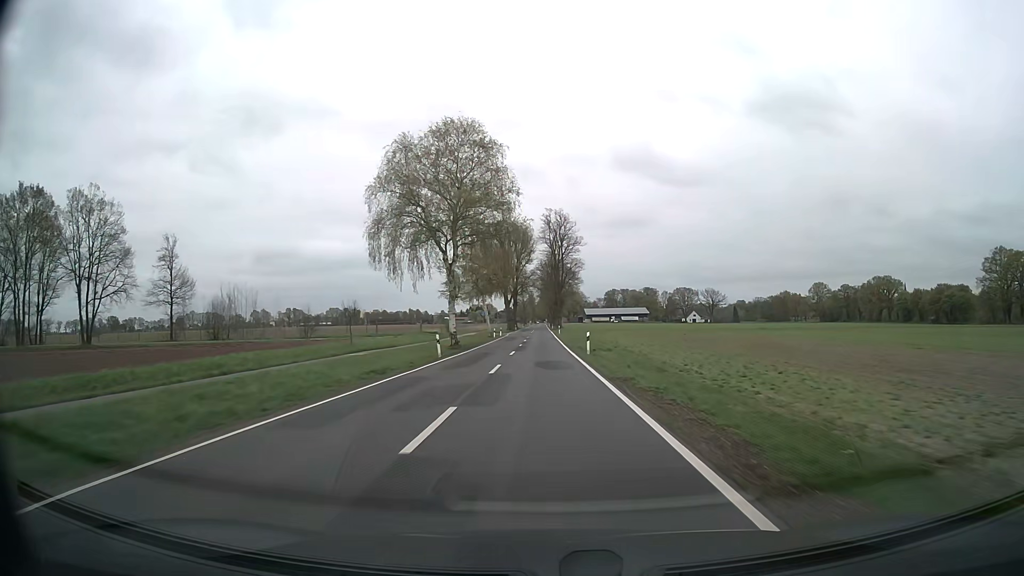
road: secondary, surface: asphalt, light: Day
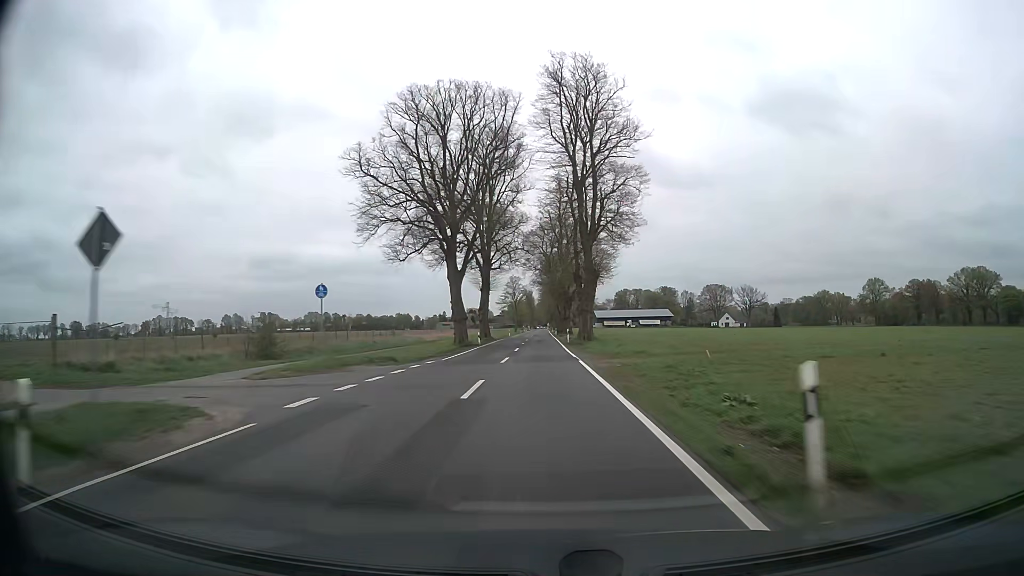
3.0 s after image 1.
(+0.1, +79.0) m; 0°
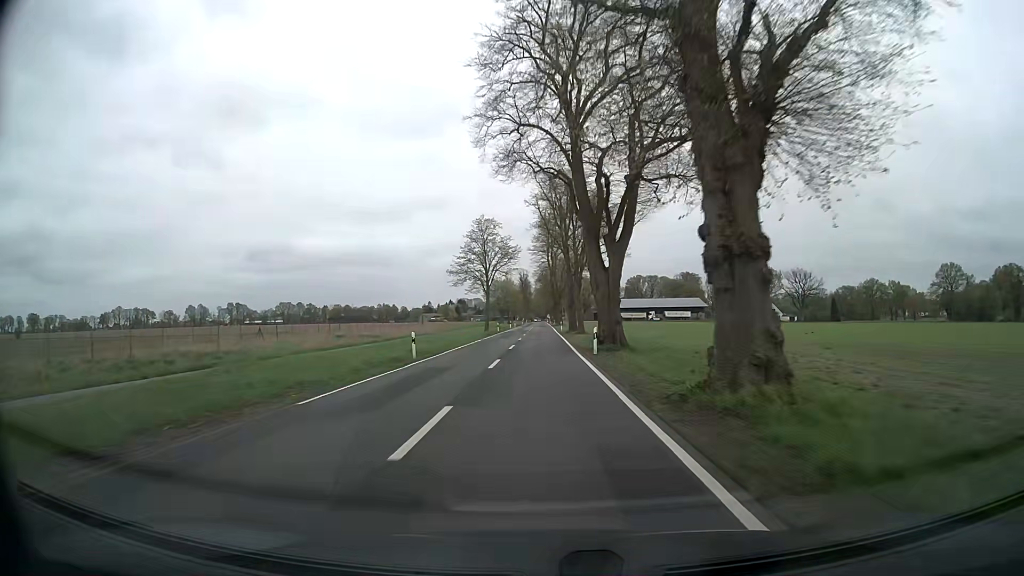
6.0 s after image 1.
(-0.1, +77.5) m; 0°
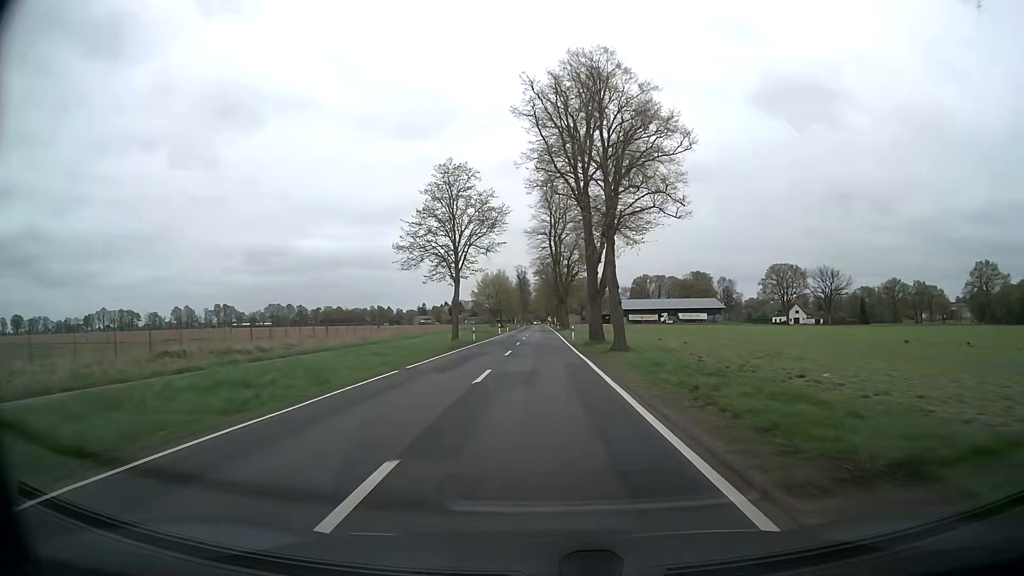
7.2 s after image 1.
(0.0, +27.8) m; 0°
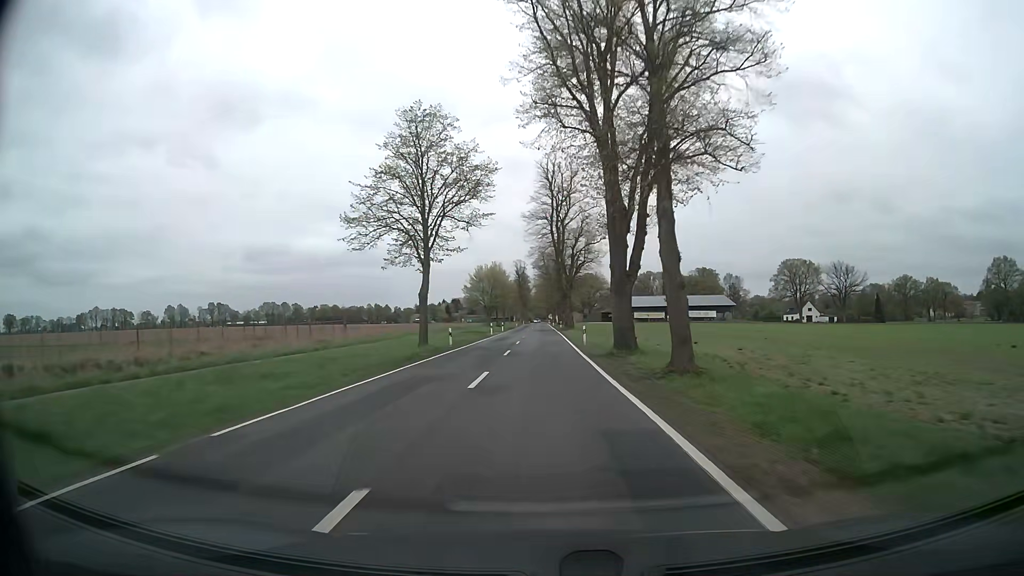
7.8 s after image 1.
(0.0, +13.0) m; 0°
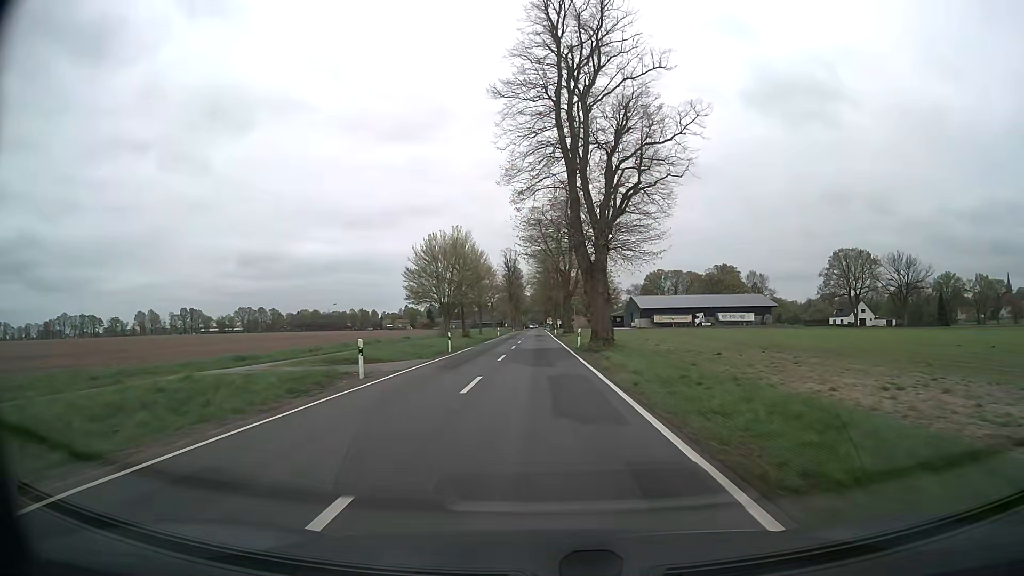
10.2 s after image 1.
(0.0, +47.2) m; 0°
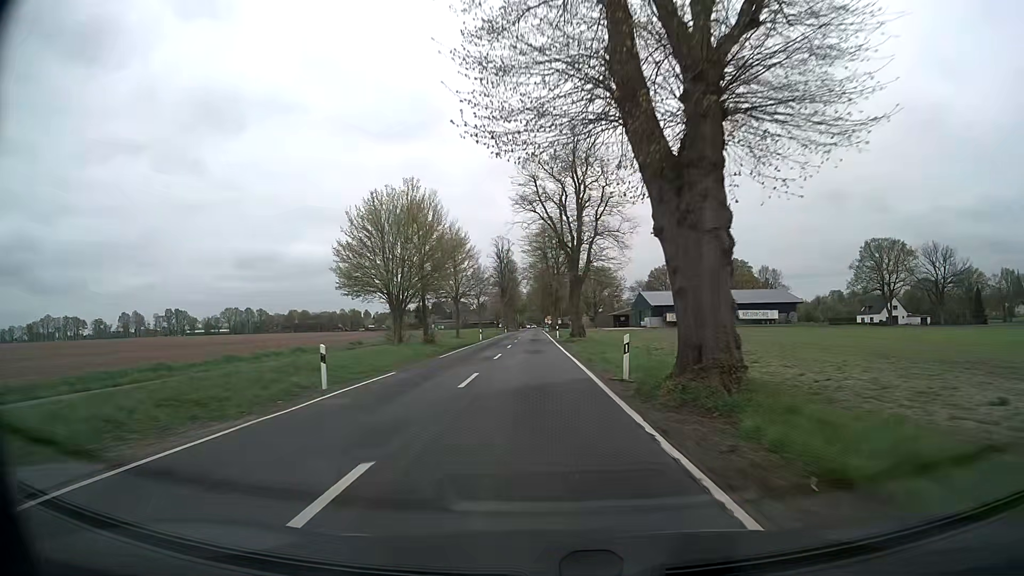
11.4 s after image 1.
(0.0, +22.3) m; 0°
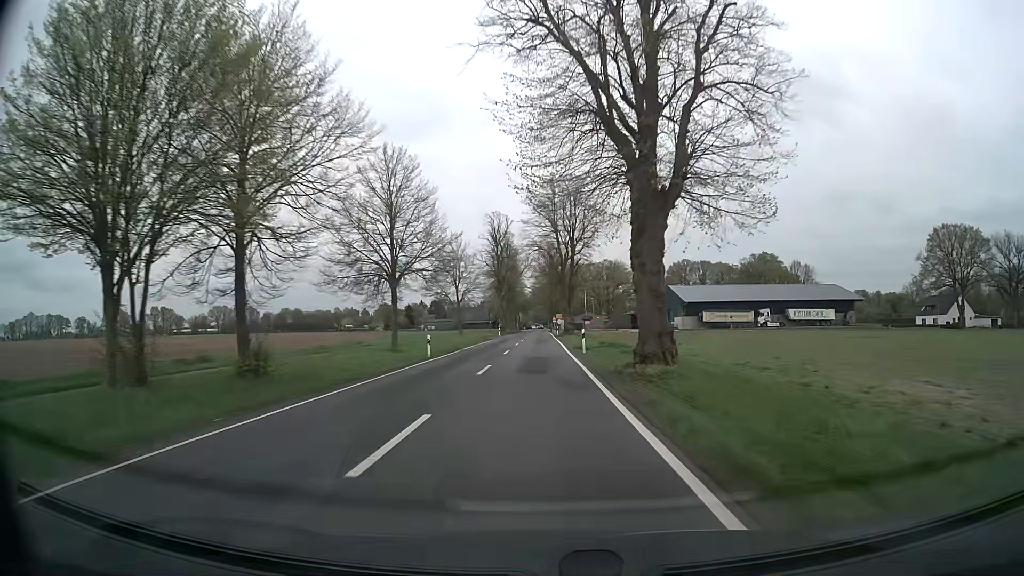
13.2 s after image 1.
(-0.2, +31.9) m; -1°
(0, +10) (0, +20) (0, +30) (0, +40) (0, +50) (0, +60) (0, +70) (0, +80) (0, +90) (0, +100) m
